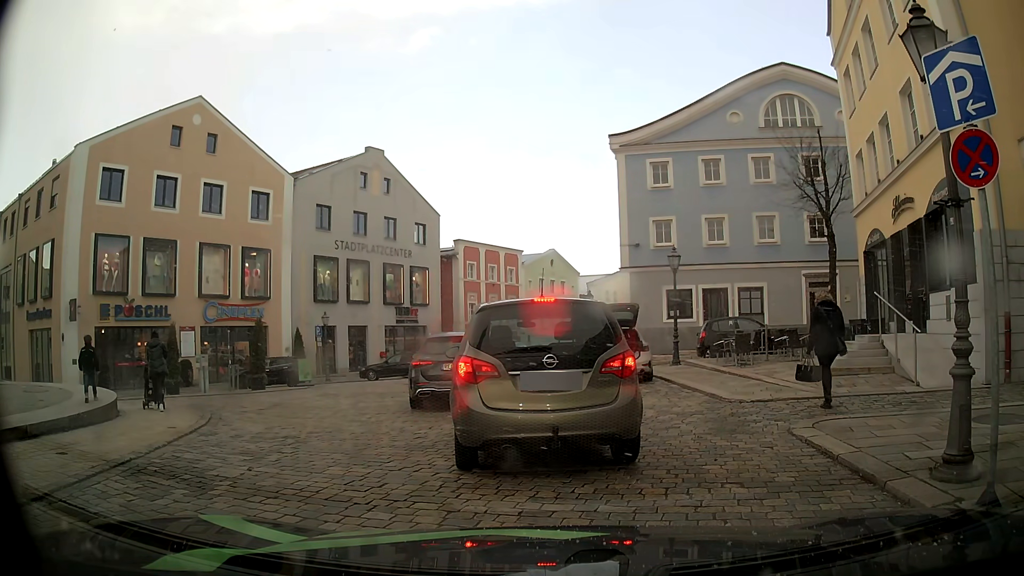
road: tertiary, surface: sett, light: Day
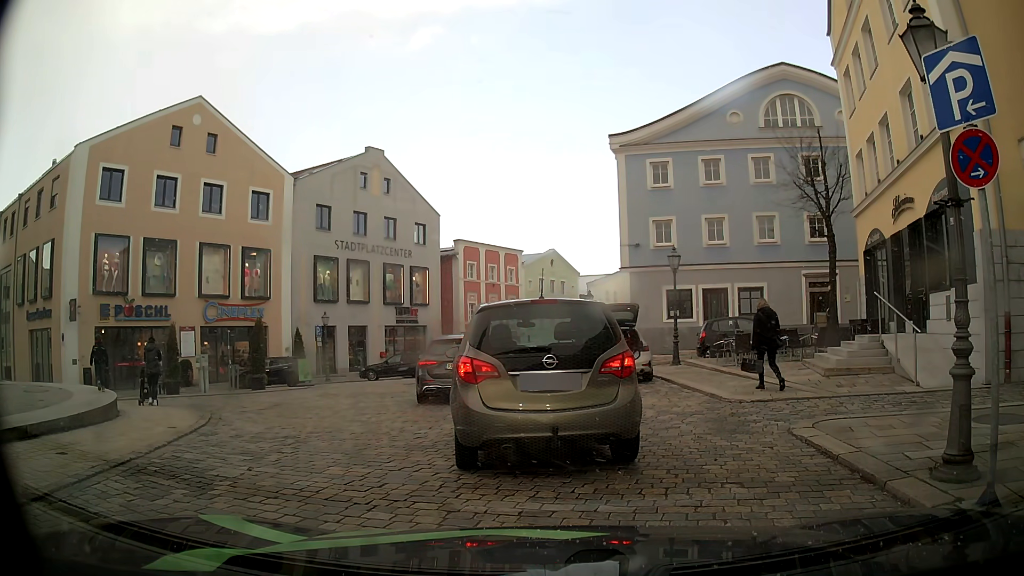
(0.0, 0.0) m; 0°
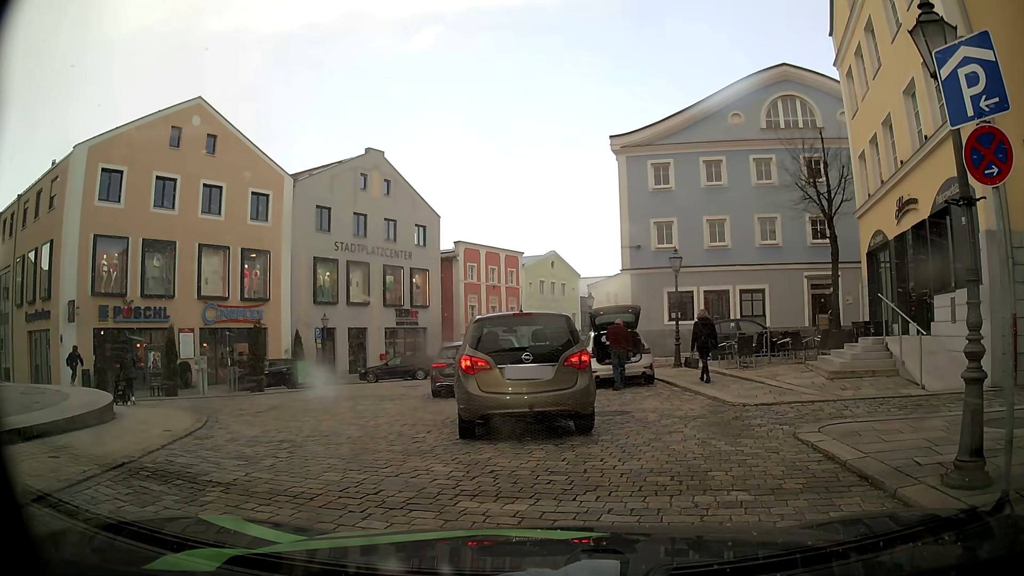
(0.0, +0.1) m; 0°
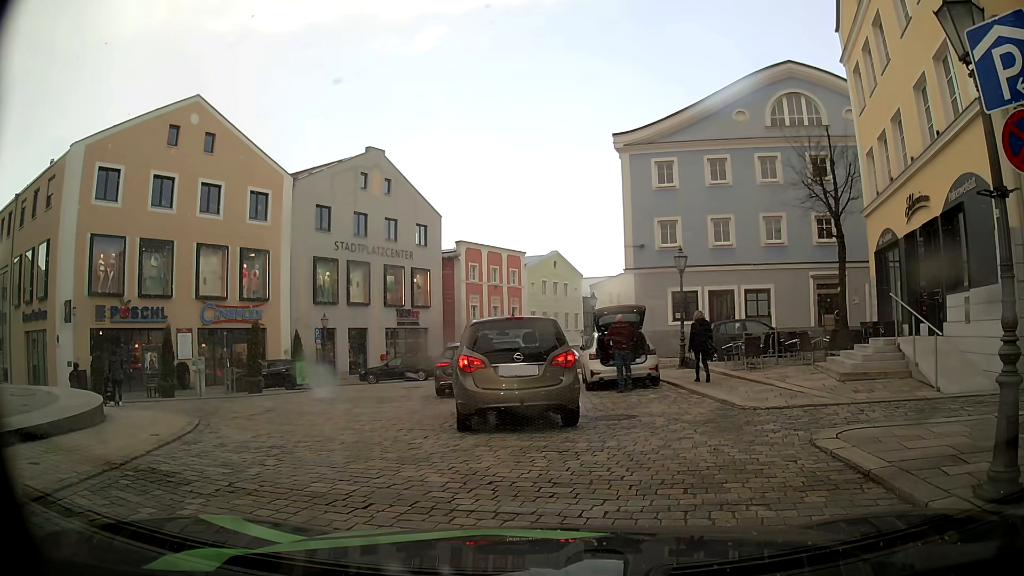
(0.0, +0.5) m; 0°
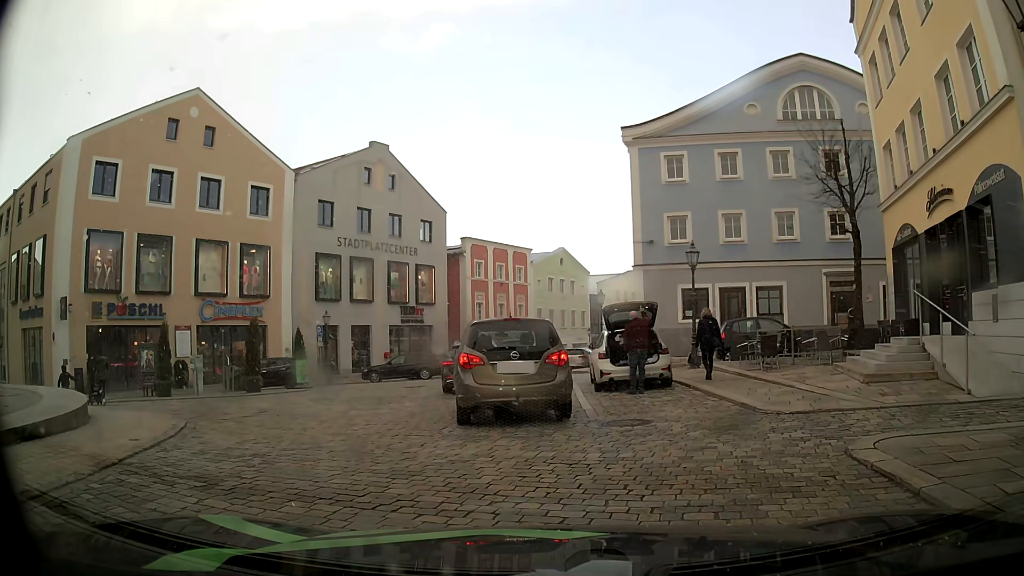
(0.0, +0.8) m; -2°
